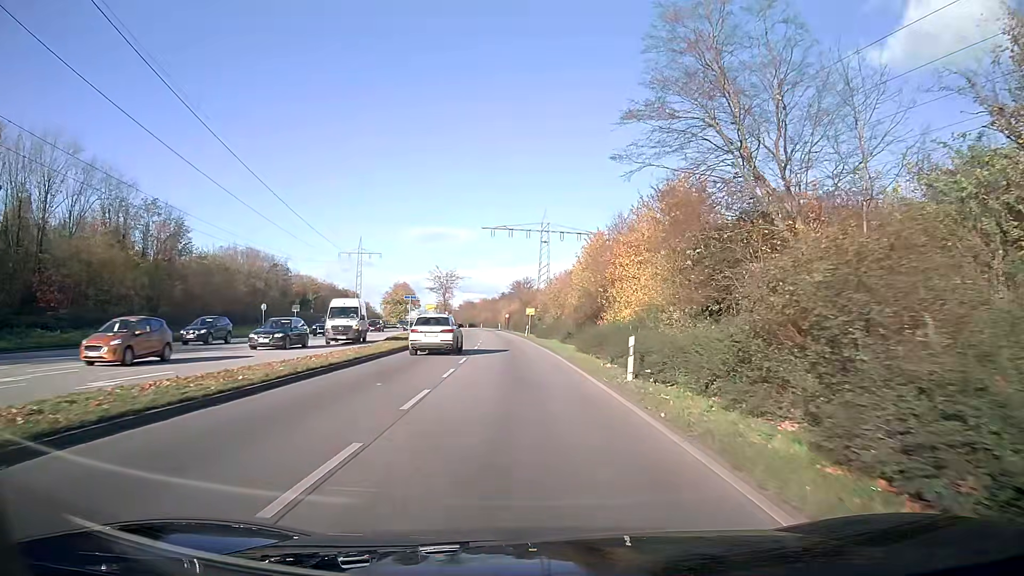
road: primary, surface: asphalt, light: Day
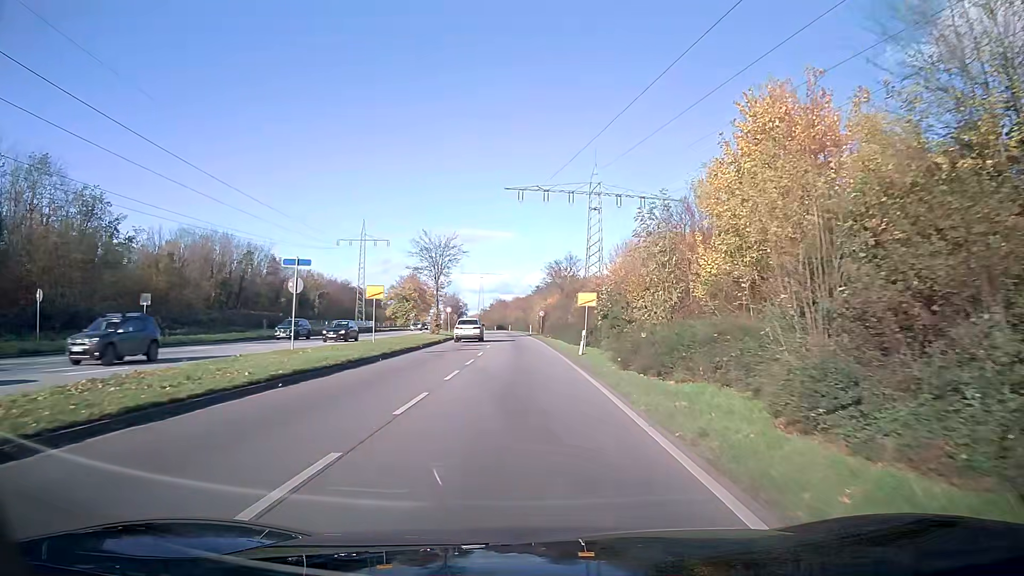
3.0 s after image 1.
(-1.0, +37.1) m; -3°
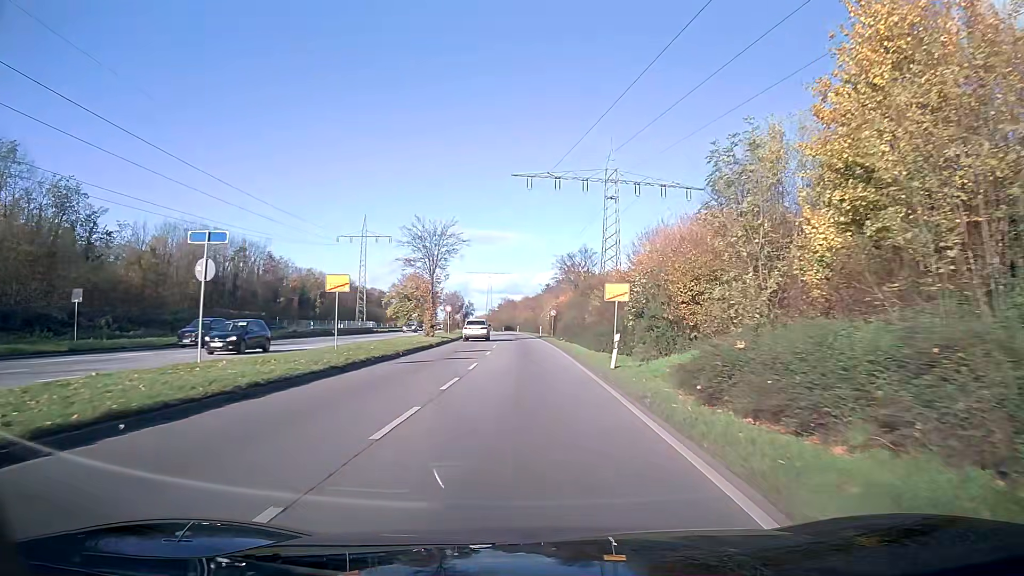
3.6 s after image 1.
(0.0, +8.1) m; -1°
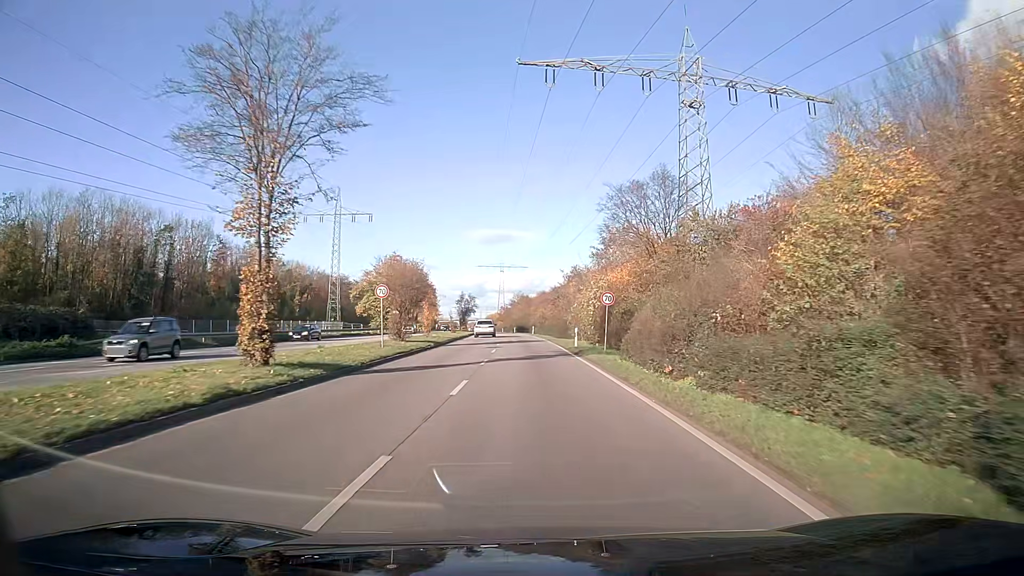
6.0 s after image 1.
(-0.4, +34.1) m; -1°
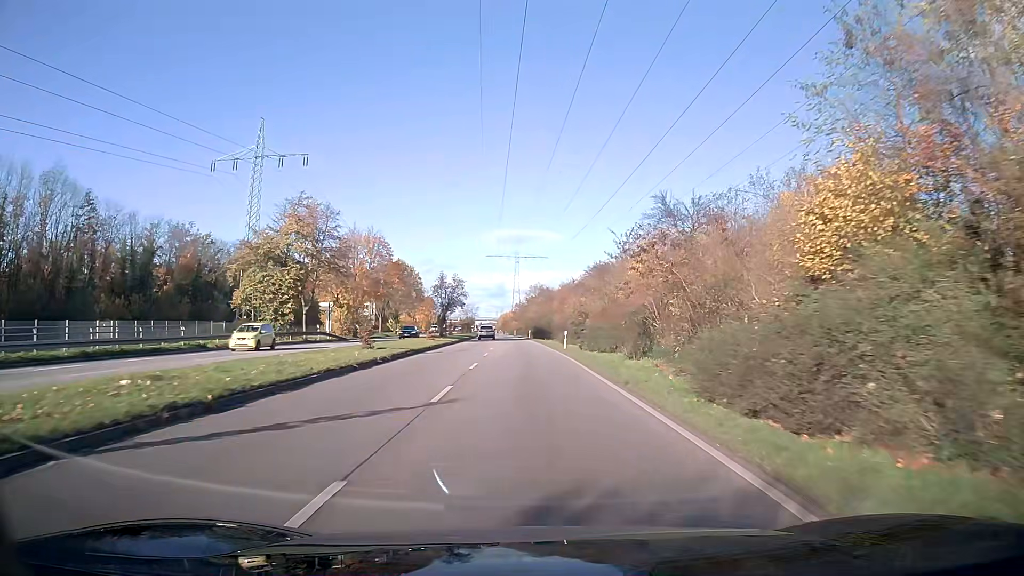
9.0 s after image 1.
(-0.6, +46.1) m; -2°
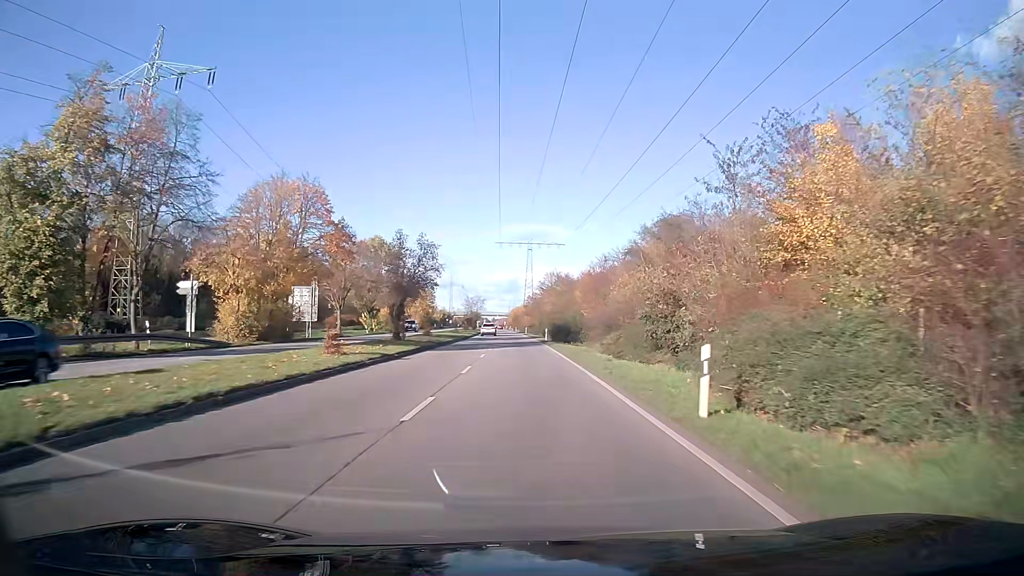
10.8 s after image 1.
(-0.2, +29.3) m; -1°
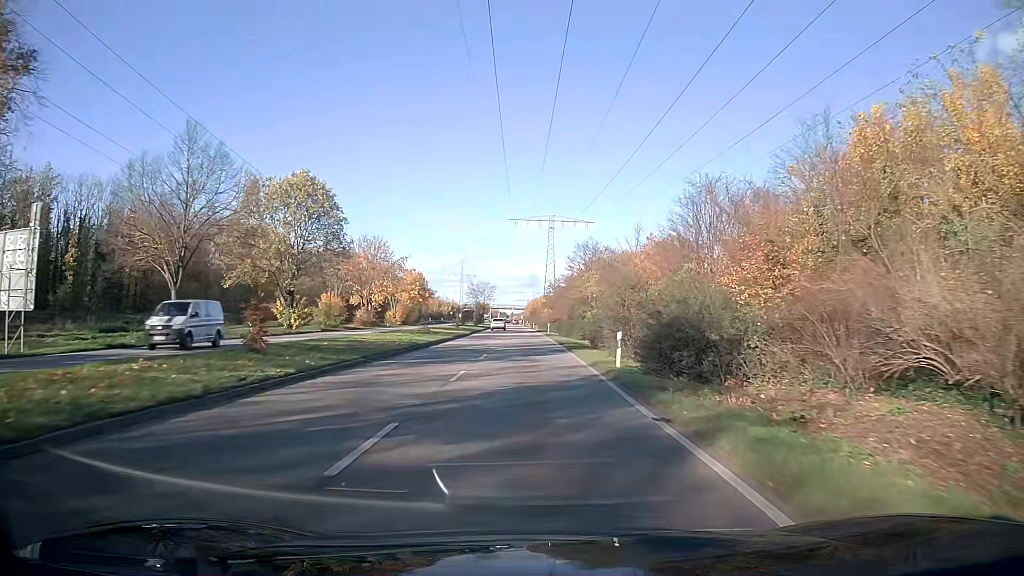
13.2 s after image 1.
(-0.5, +39.6) m; -2°
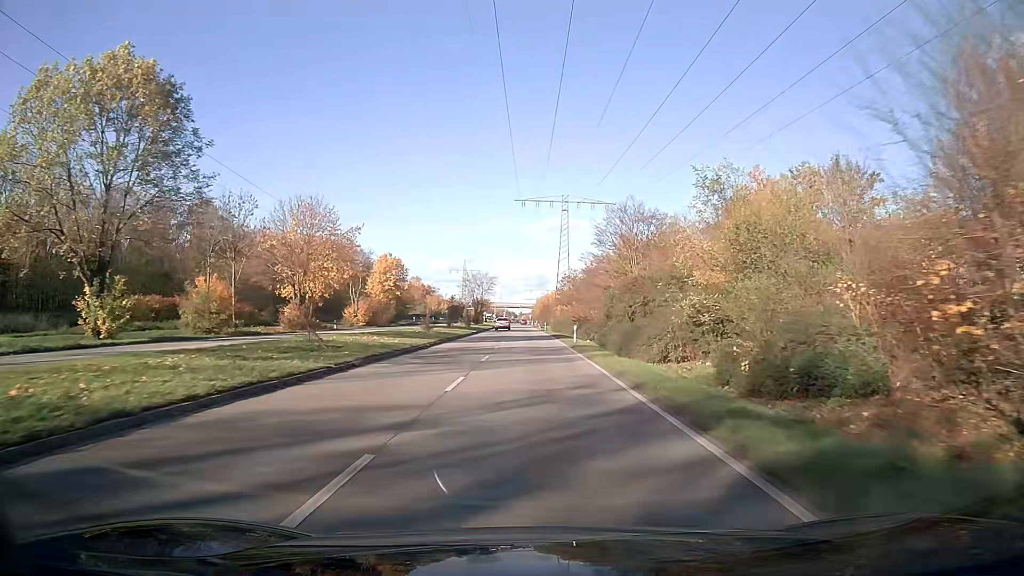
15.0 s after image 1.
(-0.2, +29.0) m; -1°
